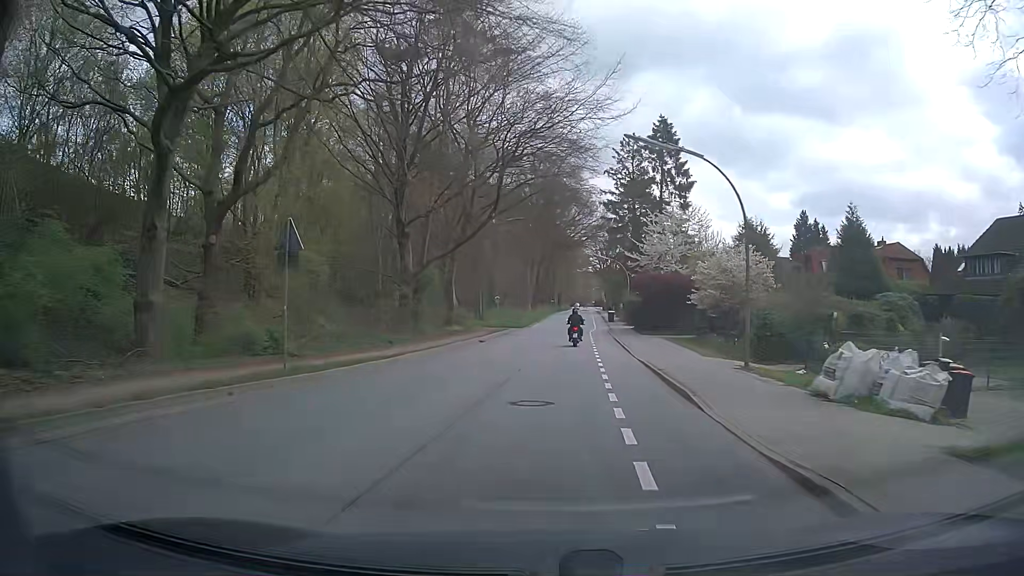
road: secondary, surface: asphalt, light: Day
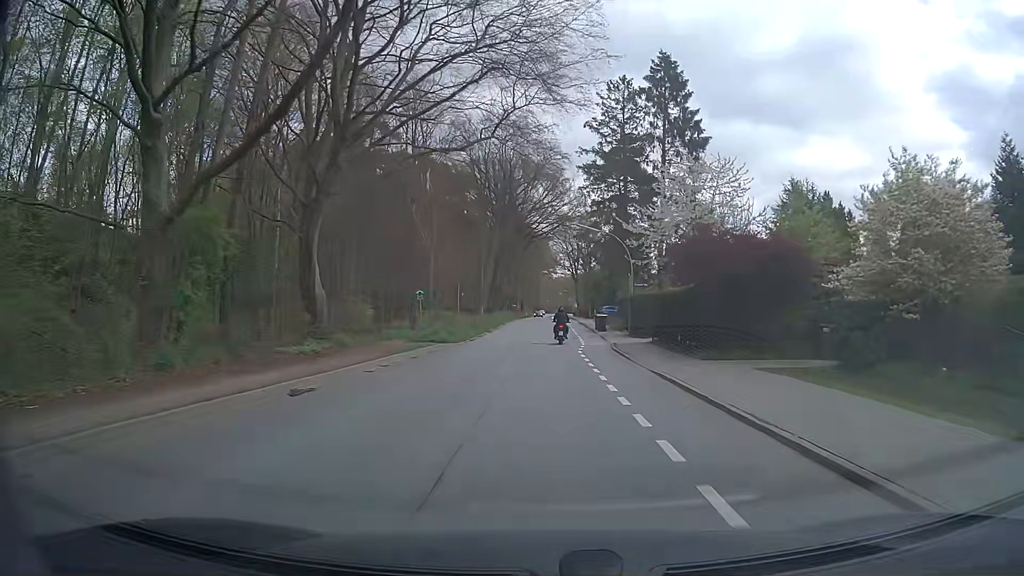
(+0.5, +23.6) m; +3°
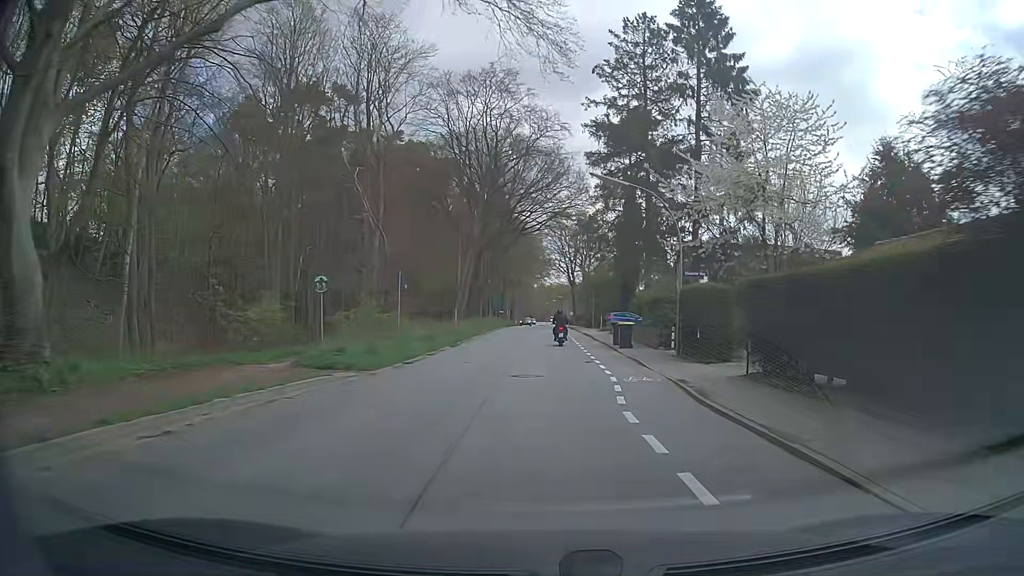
(0.0, +15.7) m; +1°
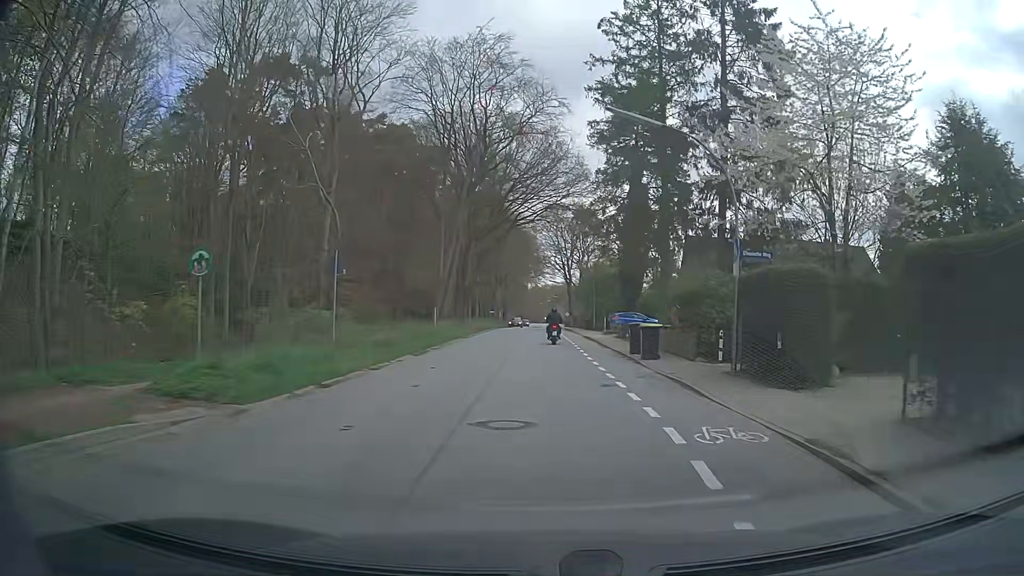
(0.0, +7.7) m; 0°
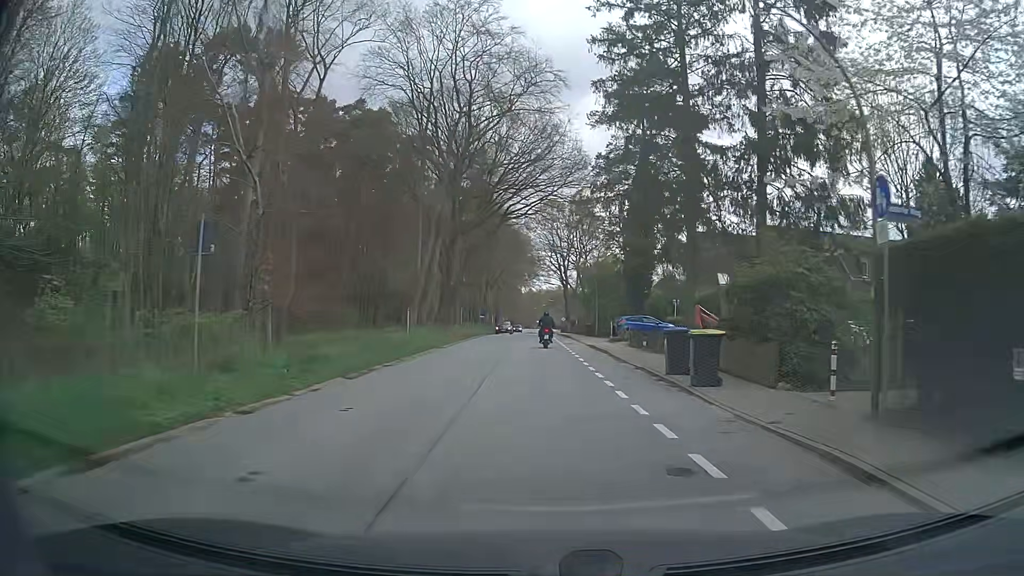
(0.0, +7.6) m; +1°
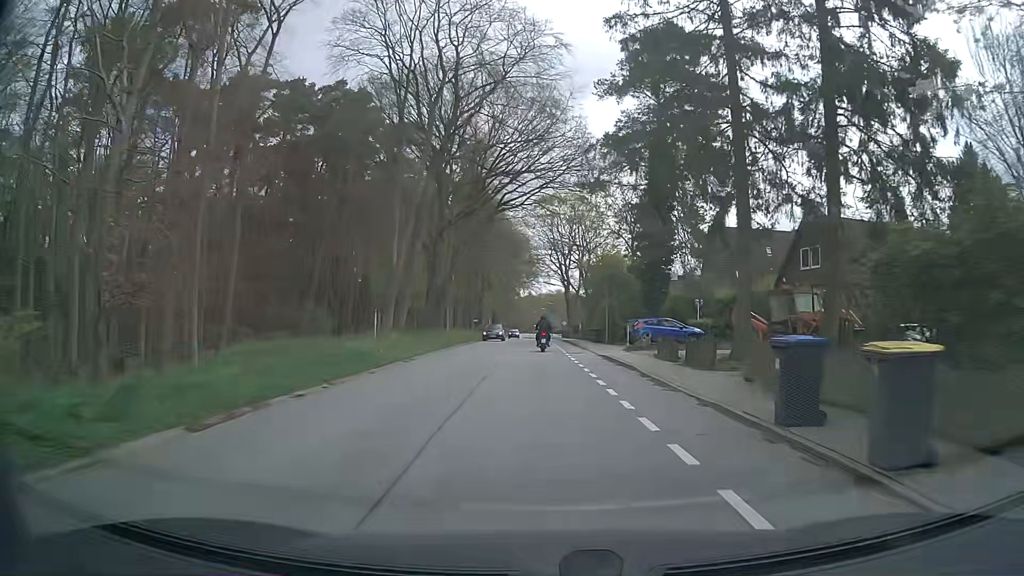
(-0.1, +7.5) m; -1°
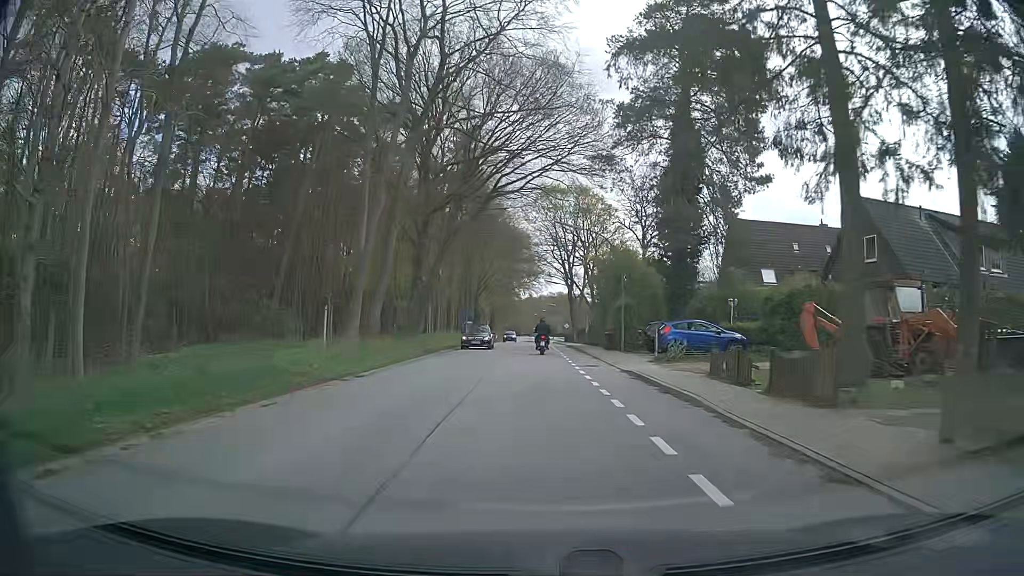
(0.0, +7.5) m; 0°
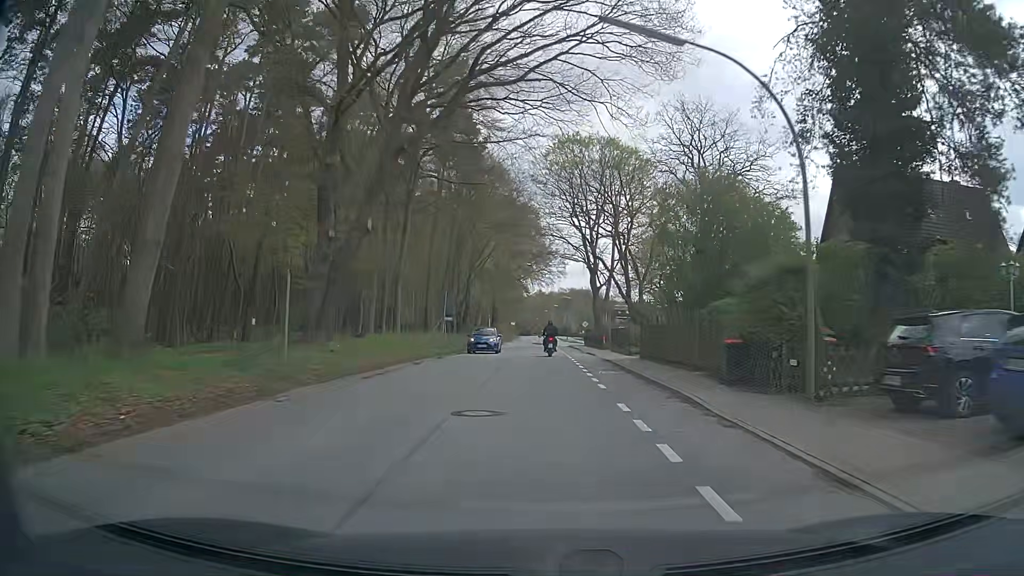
(-0.1, +22.3) m; 0°
(0, +10) (0, +20) (0, +30) (-1, +40) (-1, +50) (0, +60) (0, +70) (+1, +80) (+2, +90) (+2, +100) m
